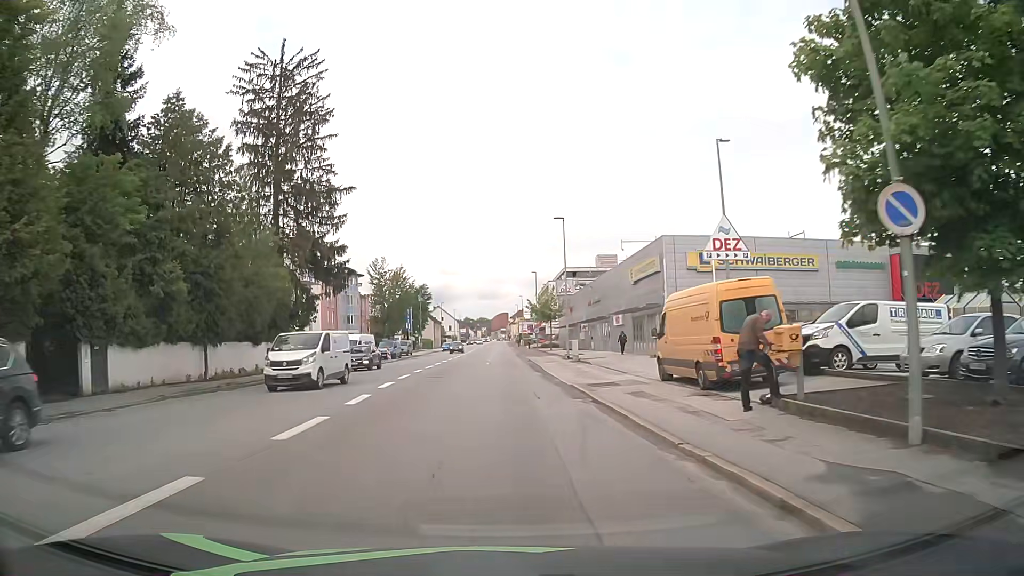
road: tertiary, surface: asphalt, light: Day
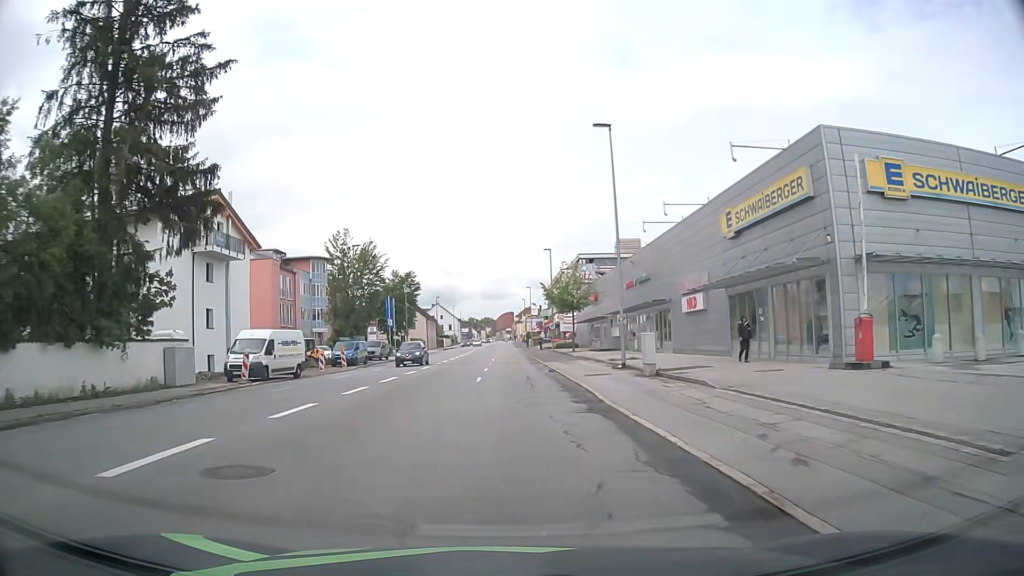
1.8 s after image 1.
(-0.2, +21.6) m; 0°
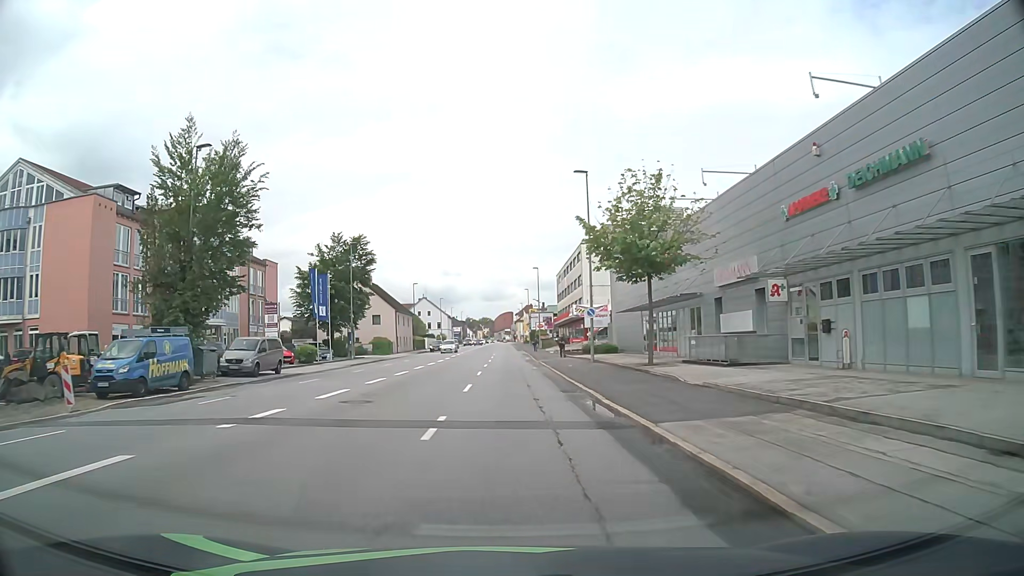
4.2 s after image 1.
(-0.2, +32.3) m; 0°
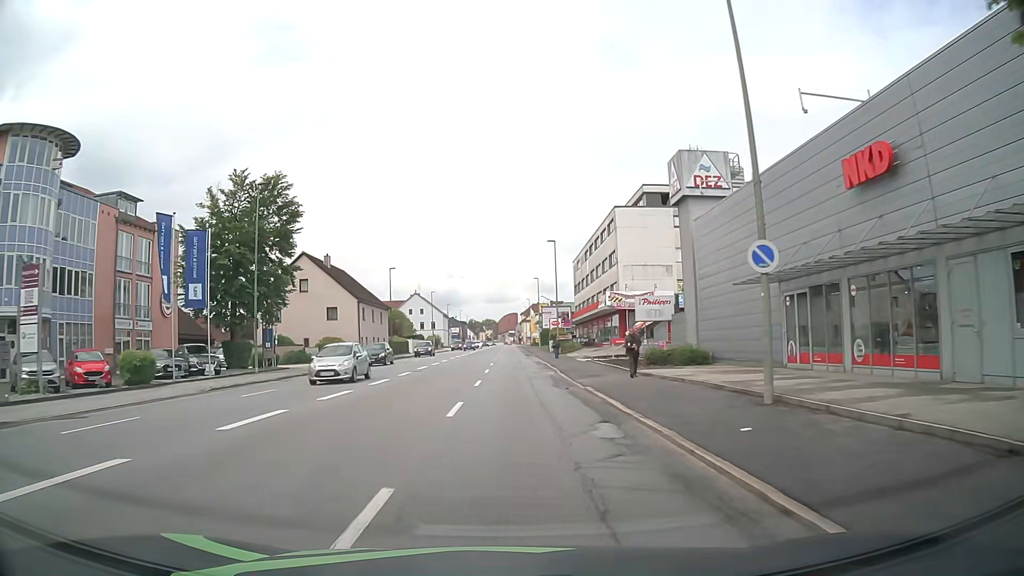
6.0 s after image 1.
(-0.1, +24.2) m; -1°
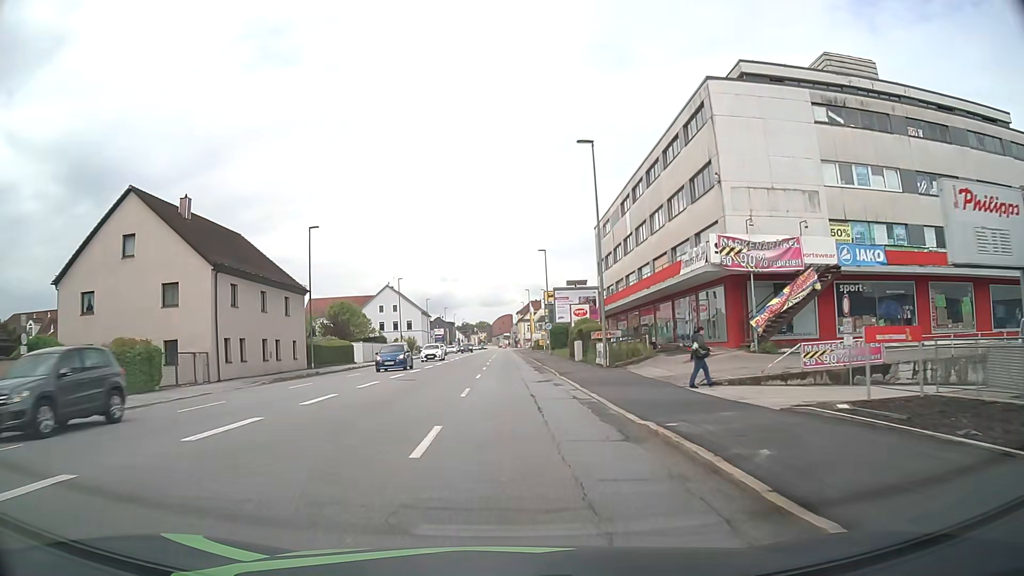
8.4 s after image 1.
(+0.2, +31.3) m; +1°
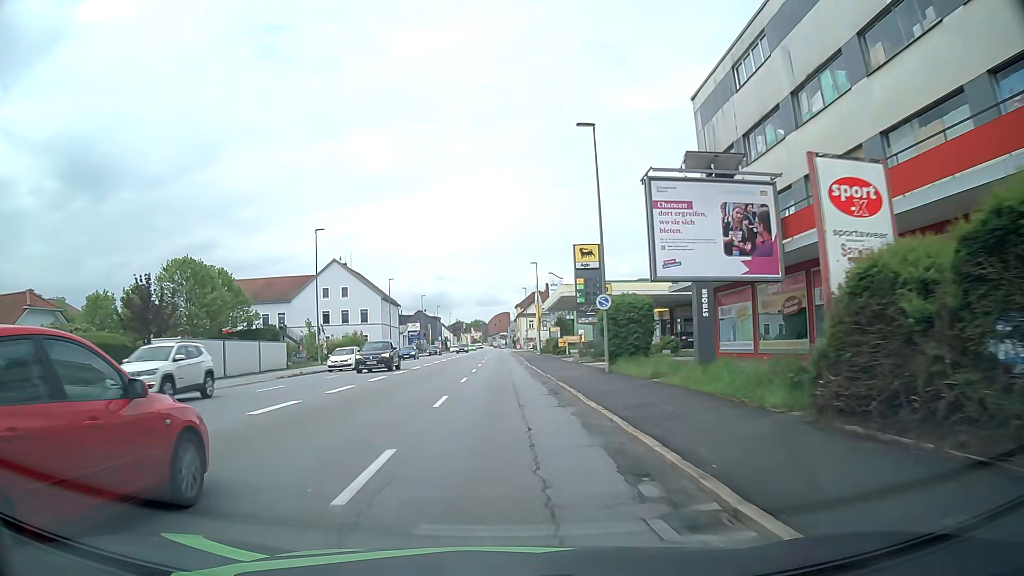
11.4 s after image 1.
(0.0, +38.7) m; 0°
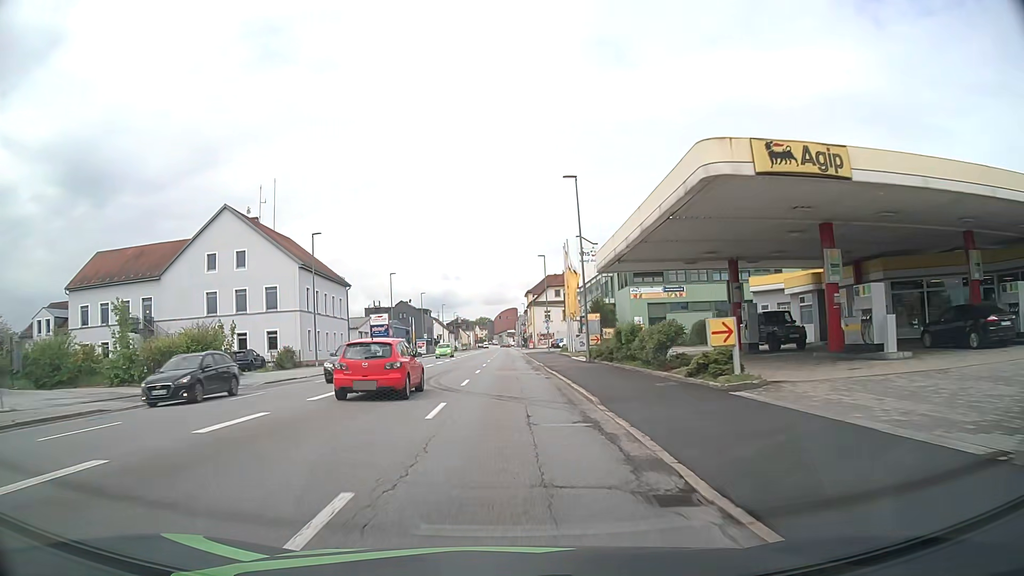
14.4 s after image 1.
(-0.2, +38.8) m; 0°
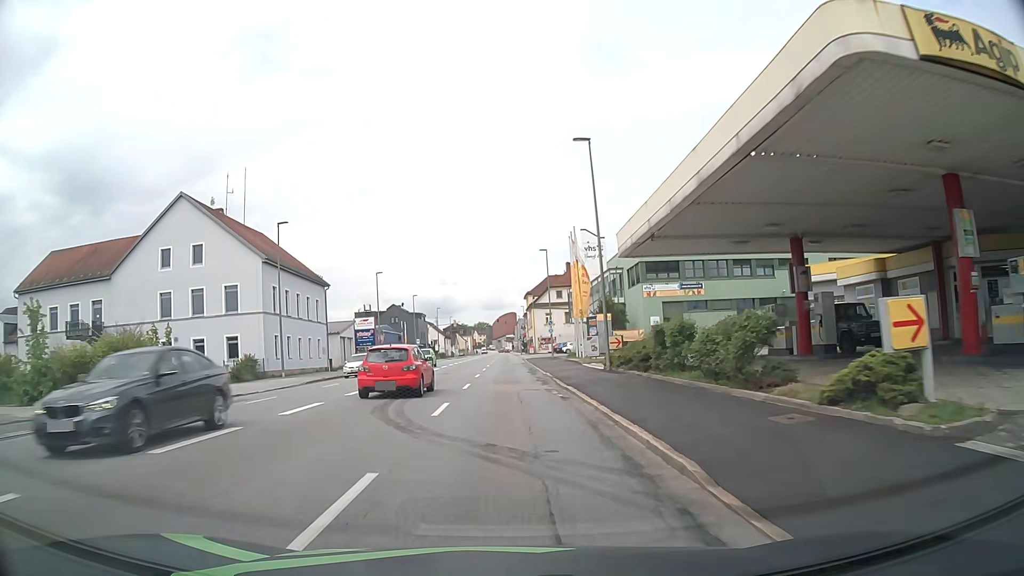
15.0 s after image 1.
(0.0, +7.8) m; 0°
(0, +10) (0, +20) (0, +30) (0, +40) (0, +50) (0, +60) (0, +70) (0, +80) (0, +90) (0, +100) m
